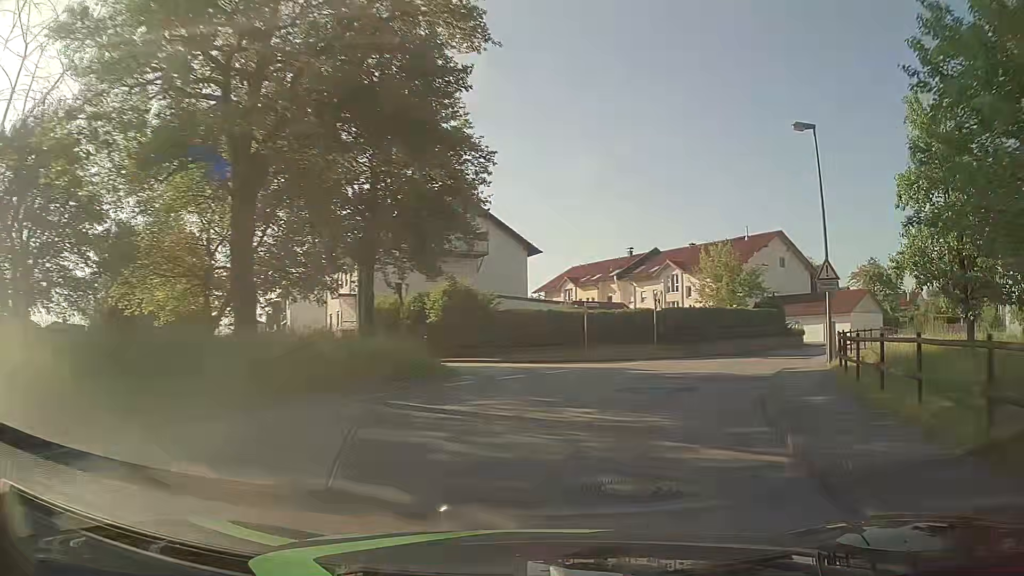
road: unclassified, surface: asphalt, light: Day
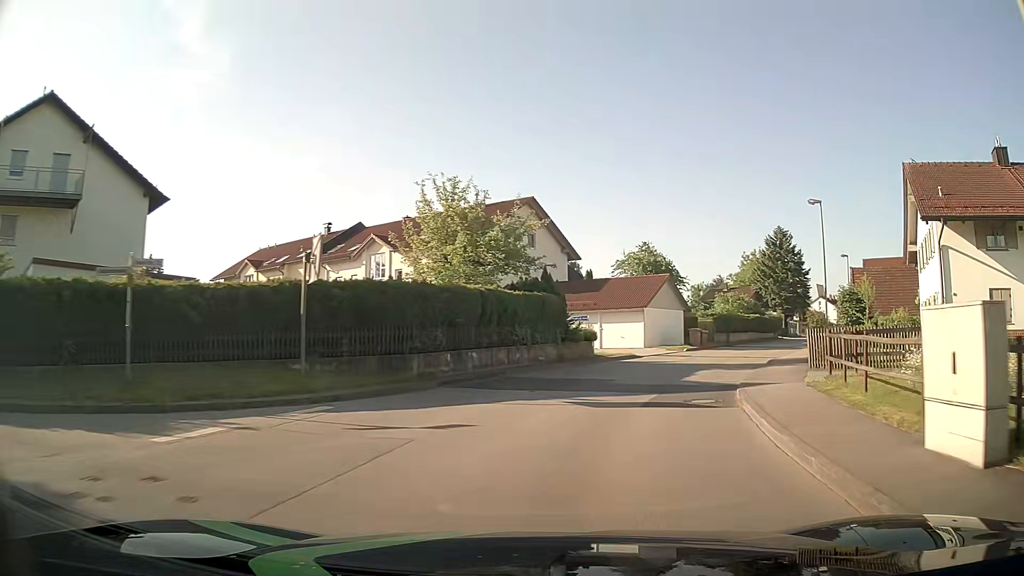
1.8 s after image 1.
(+4.2, +18.6) m; +25°
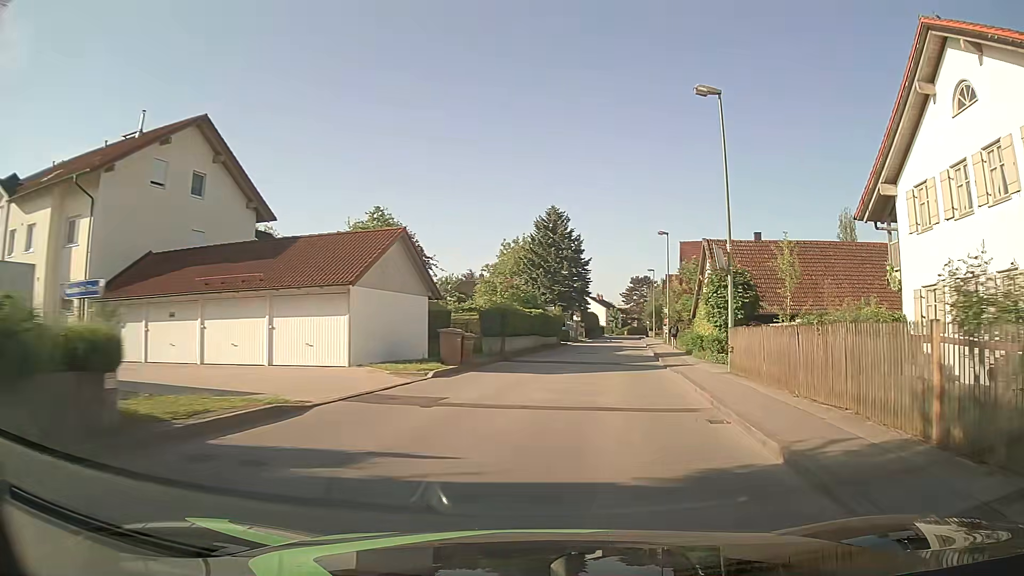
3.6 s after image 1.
(+3.6, +19.4) m; +22°
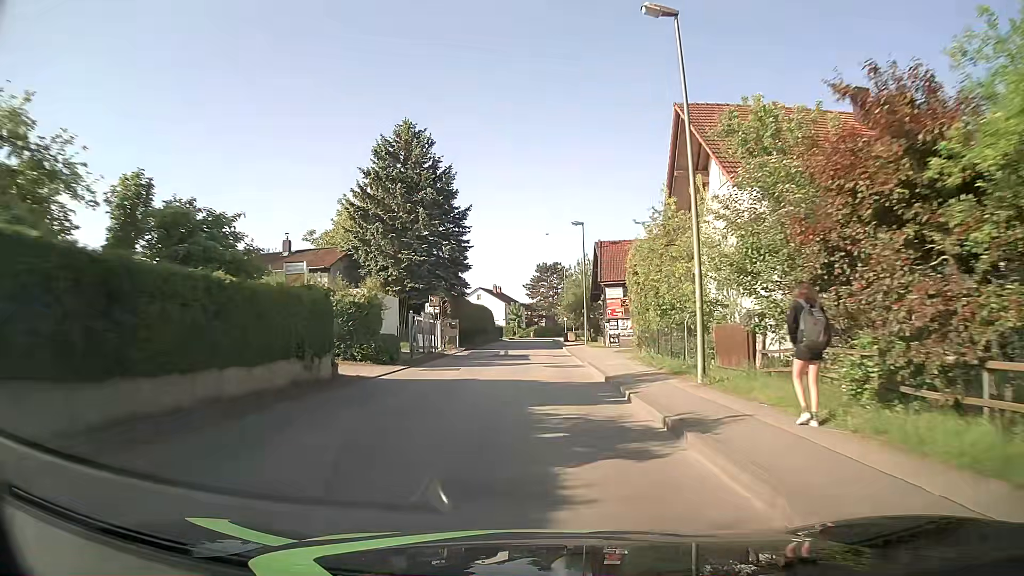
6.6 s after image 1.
(+4.4, +35.3) m; +8°
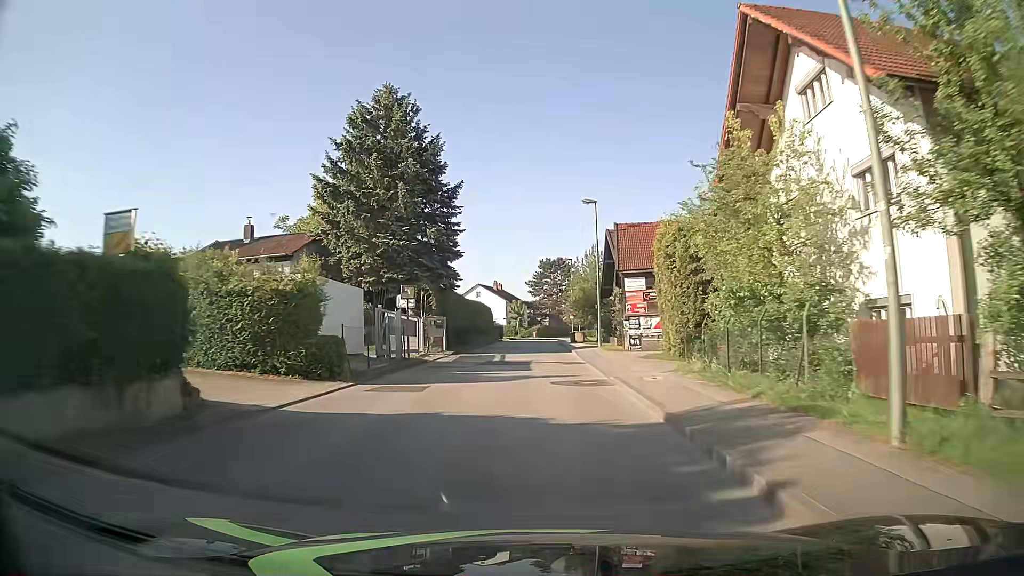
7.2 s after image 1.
(+0.1, +7.5) m; +1°
